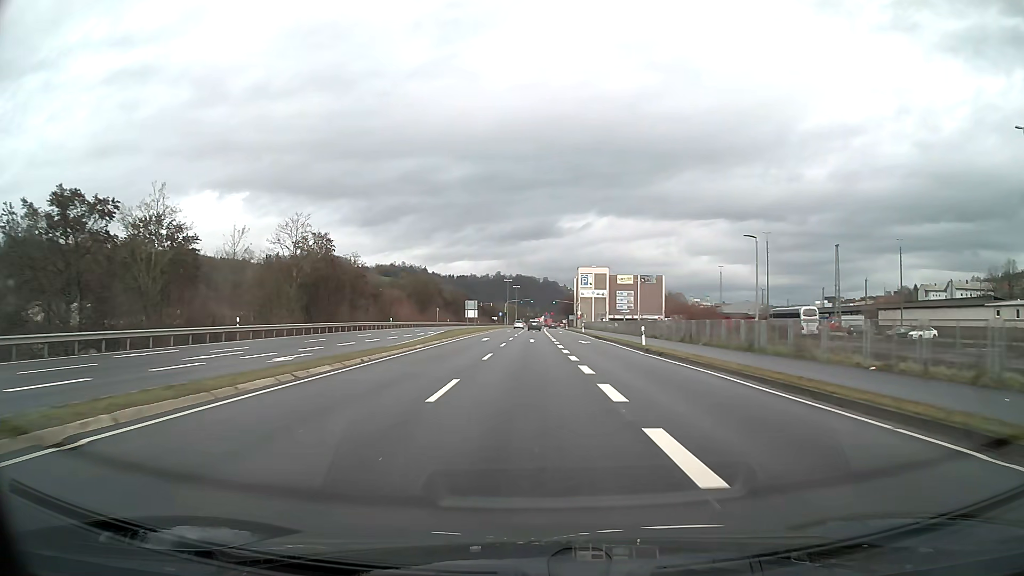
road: primary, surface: asphalt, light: Day
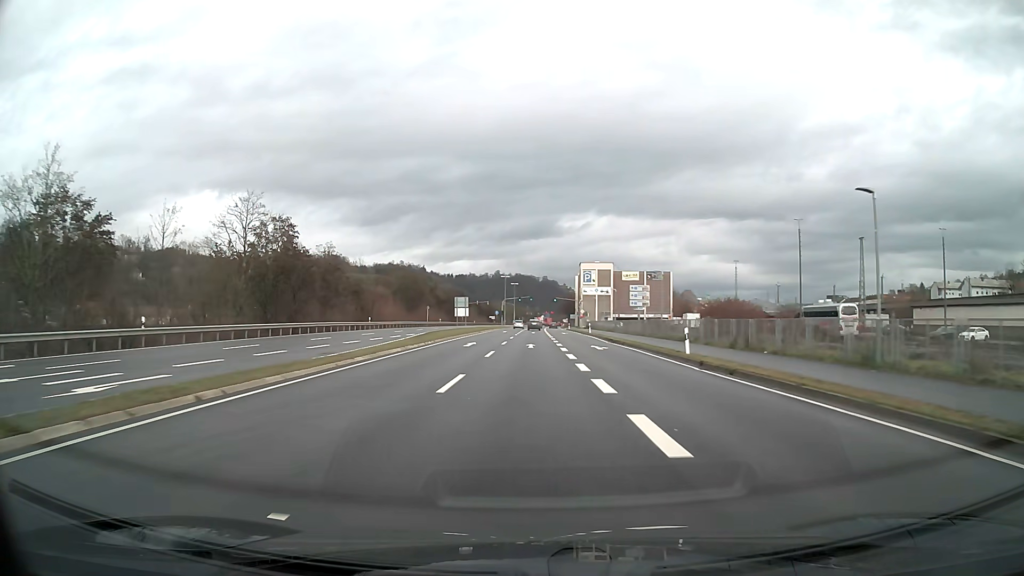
(0.0, +10.7) m; 0°
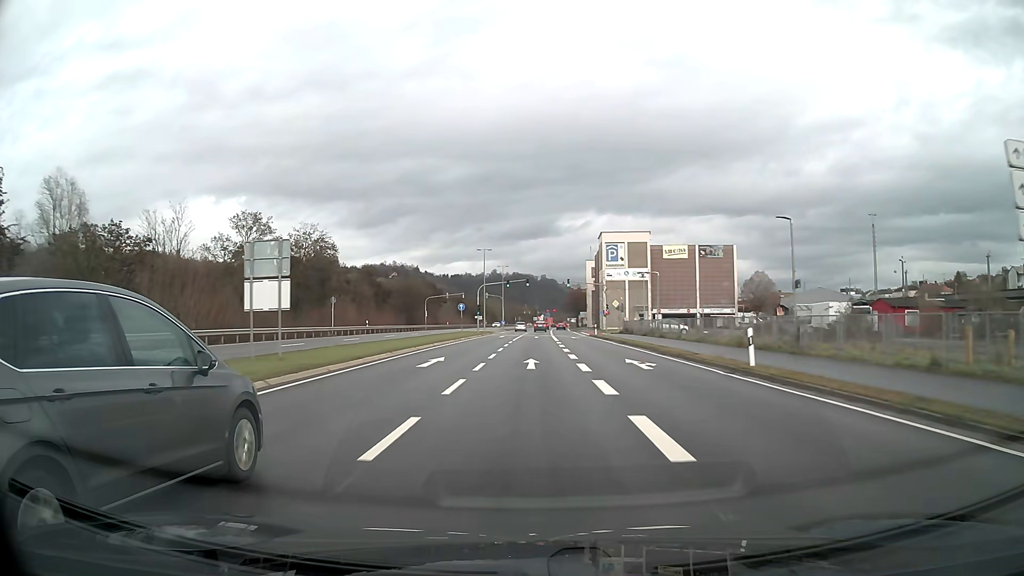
(0.0, +53.9) m; 0°
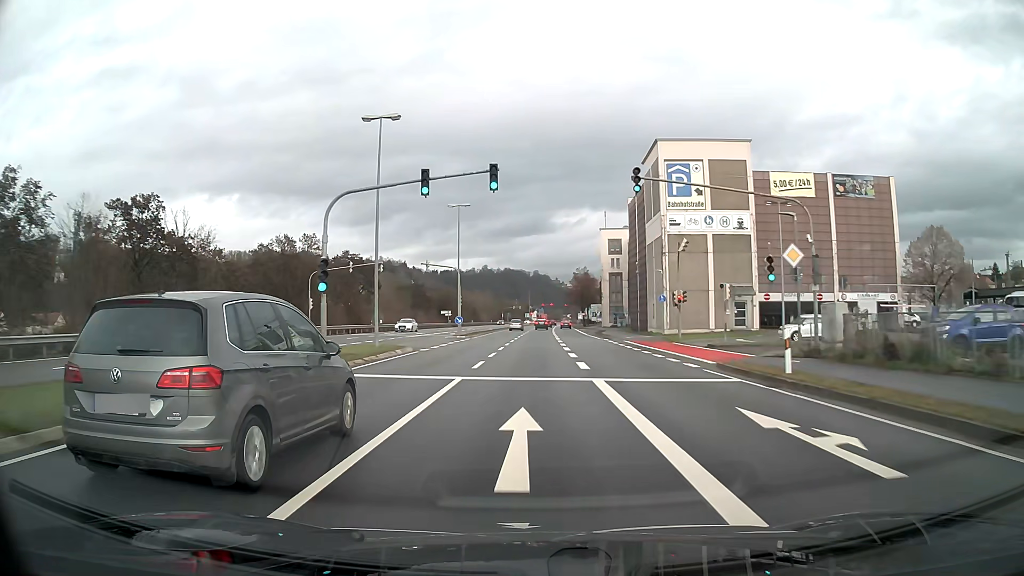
(+0.3, +54.1) m; +1°
(0, +10) (0, +20) (0, +30) (0, +40) (0, +50) (0, +60) (+1, +70) (+1, +80) (+1, +90) (+1, +100) m
